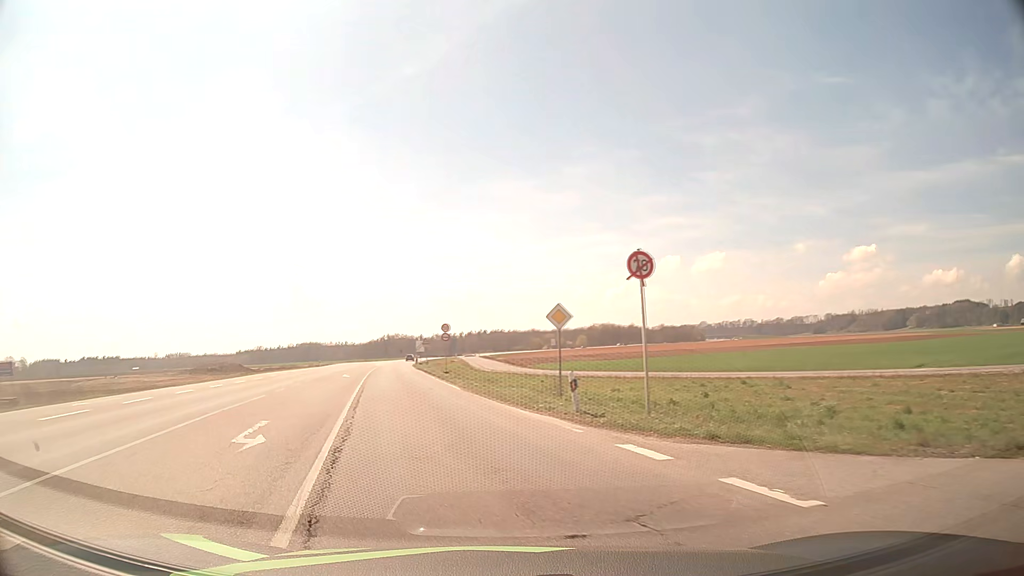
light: Day
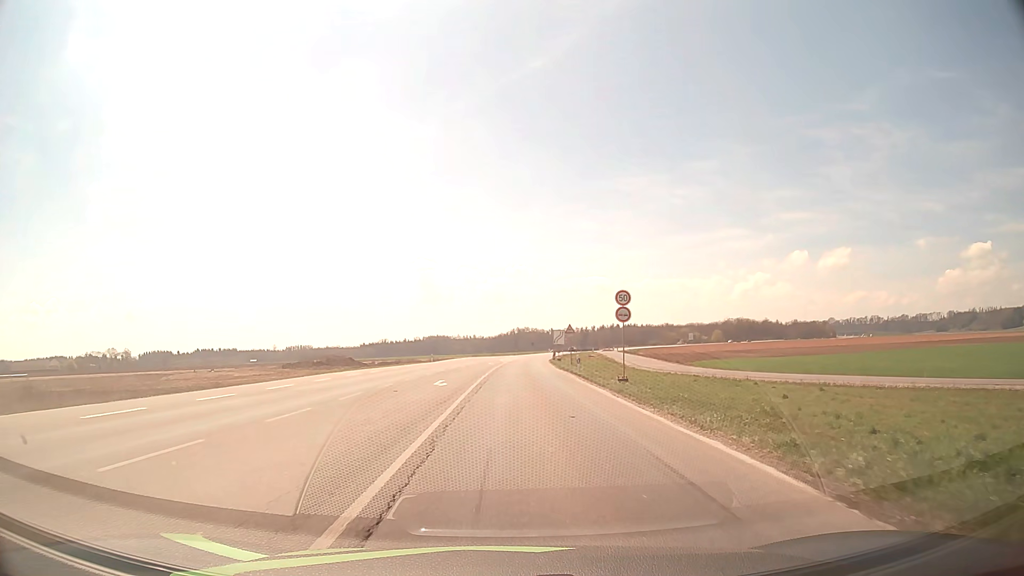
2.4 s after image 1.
(-3.5, +21.4) m; -11°
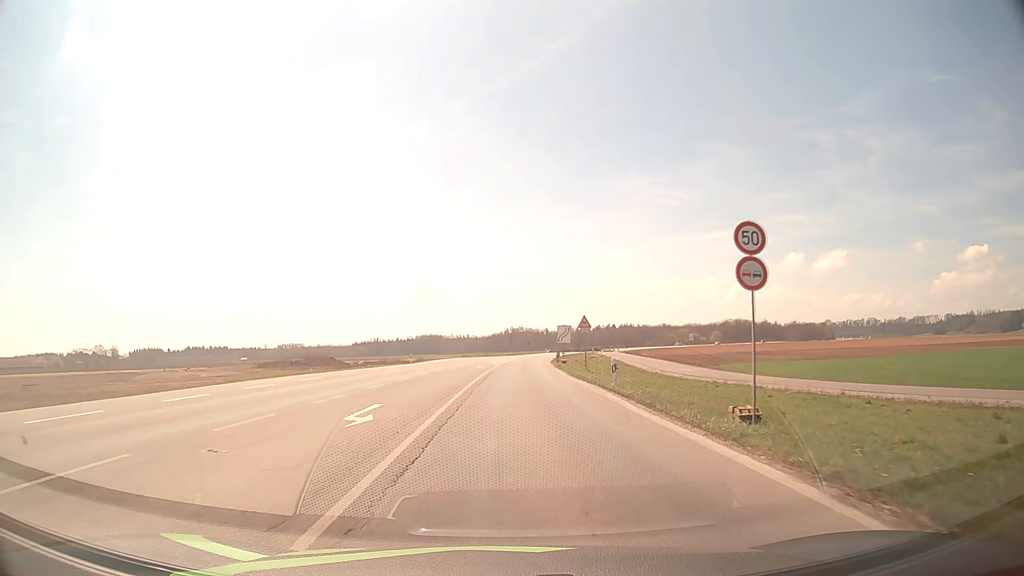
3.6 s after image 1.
(0.0, +14.3) m; 0°
